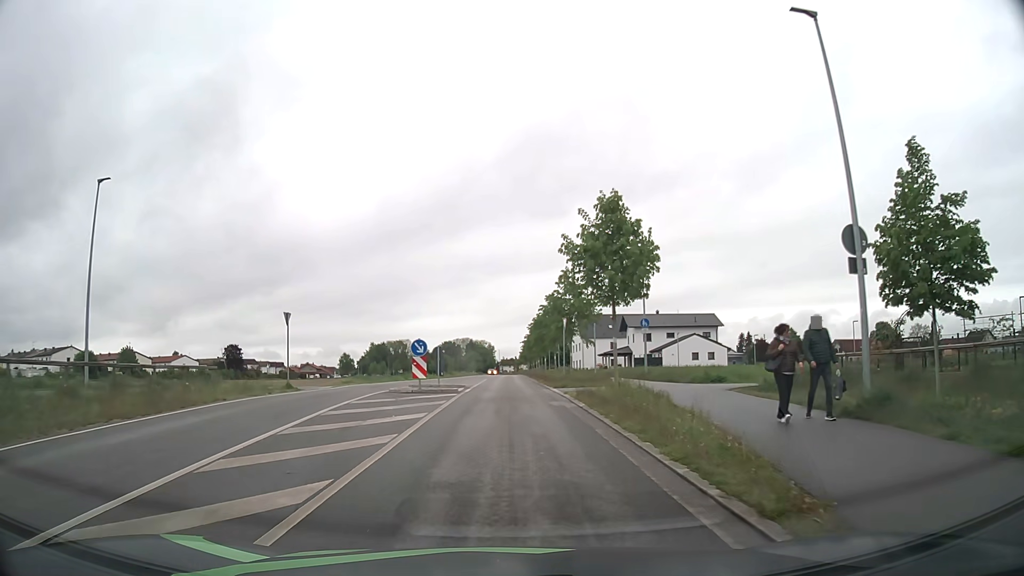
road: unclassified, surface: asphalt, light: Day
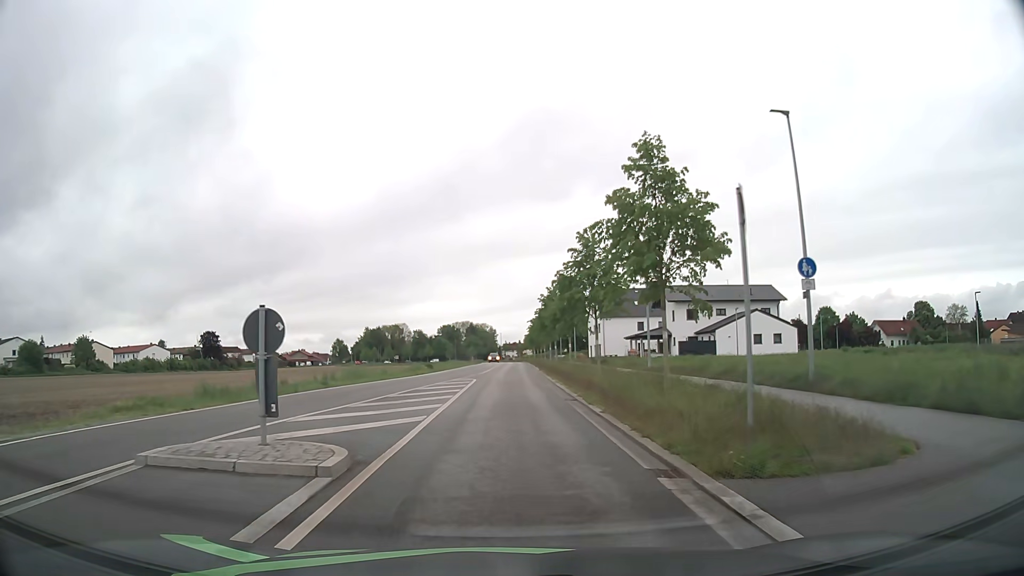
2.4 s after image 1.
(0.0, +22.8) m; 0°
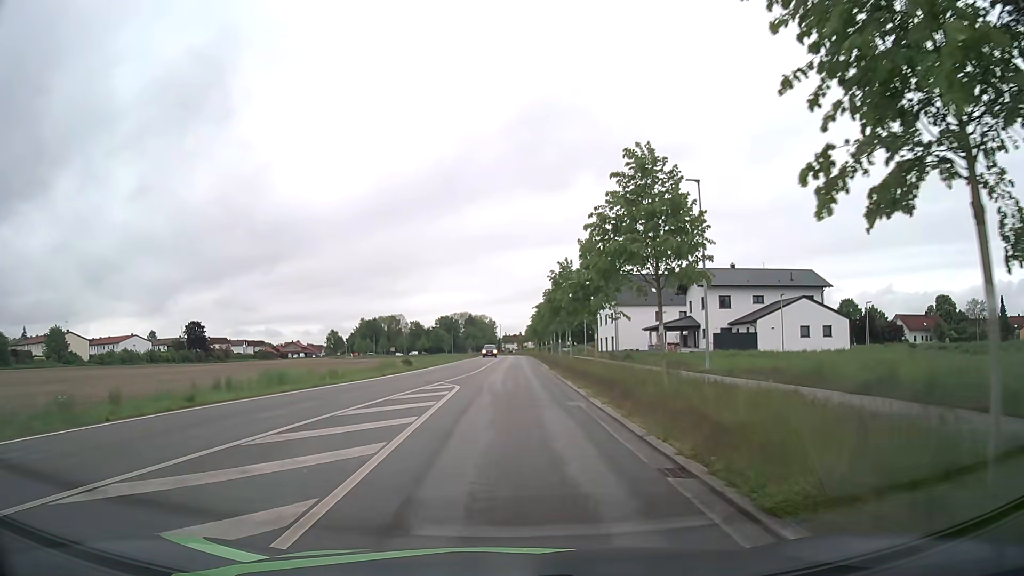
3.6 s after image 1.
(0.0, +11.7) m; 0°
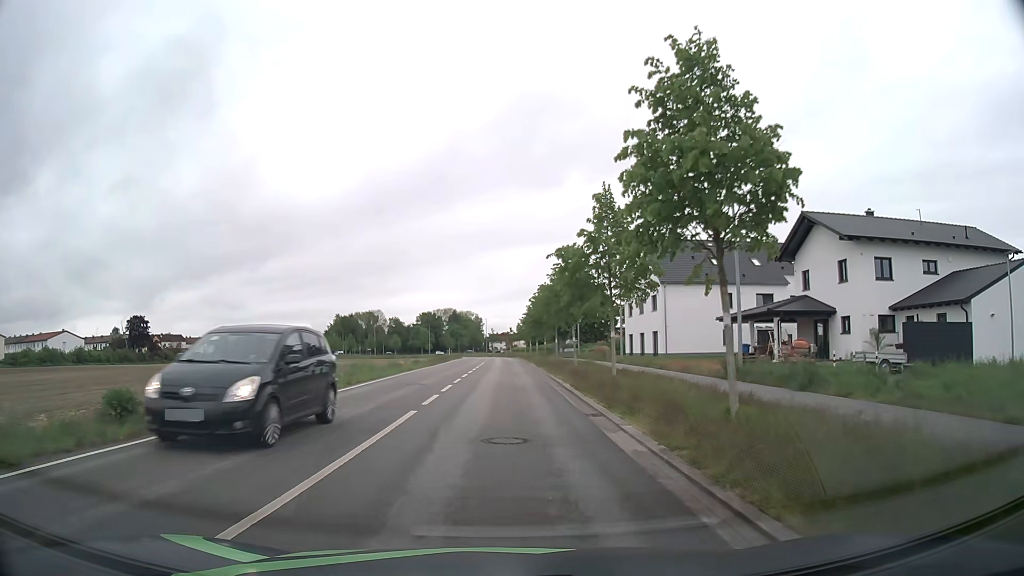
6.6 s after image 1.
(+0.5, +30.6) m; +1°
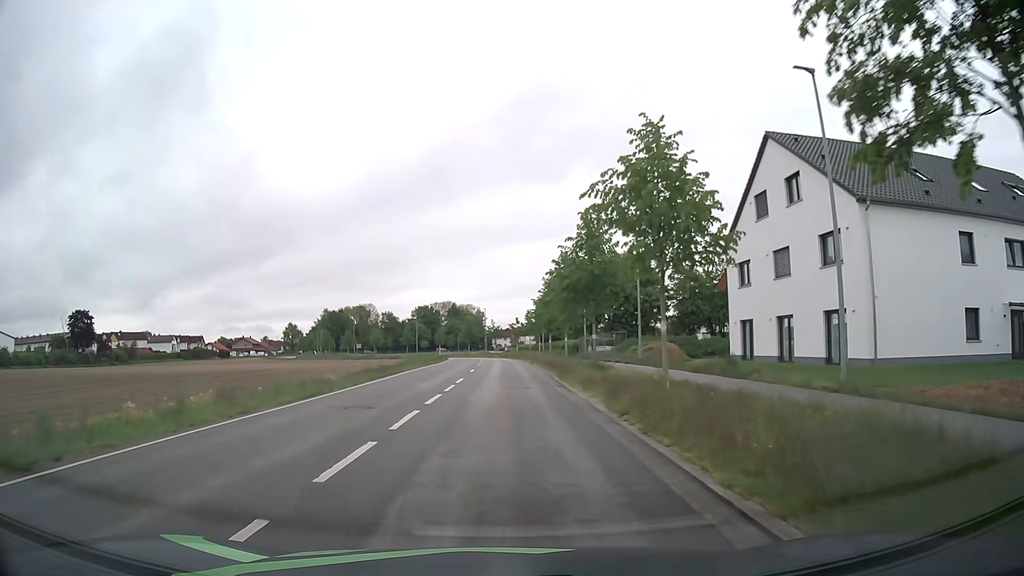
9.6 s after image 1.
(0.0, +31.4) m; -1°
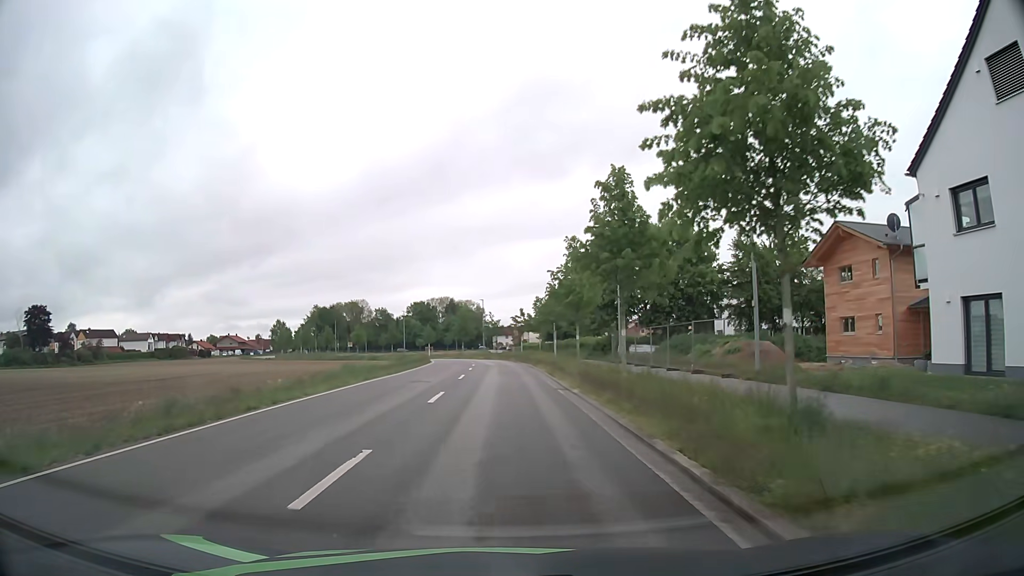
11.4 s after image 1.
(0.0, +18.9) m; 0°
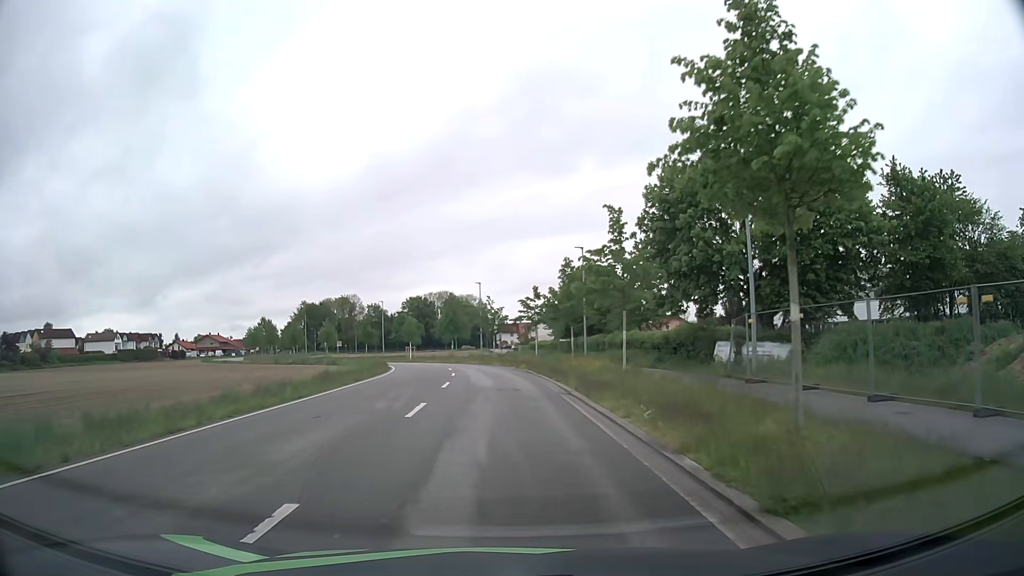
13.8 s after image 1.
(-0.1, +24.4) m; 0°
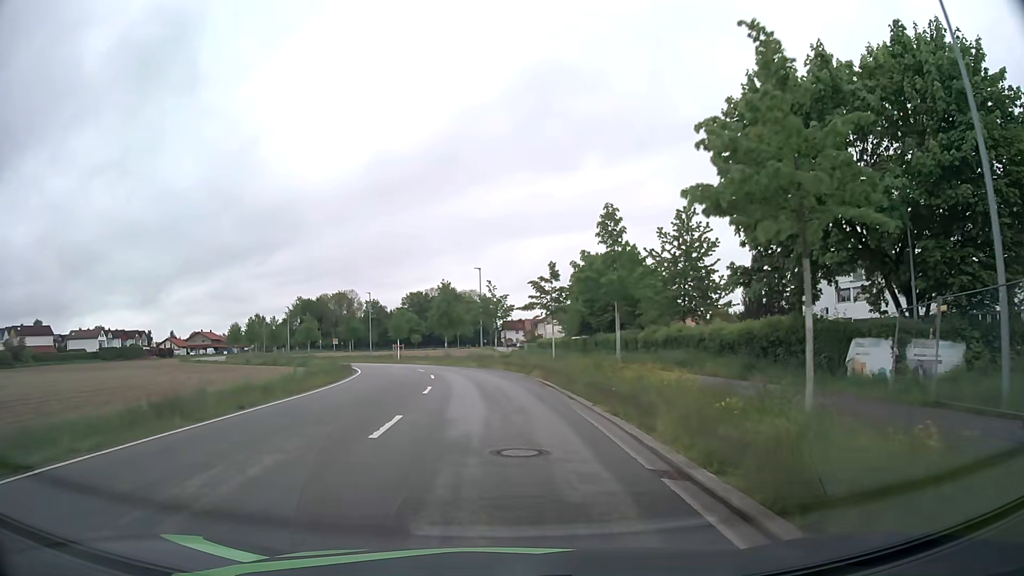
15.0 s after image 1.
(-0.1, +12.0) m; 0°
(0, +10) (-1, +20) (-2, +30) (-3, +40) (-6, +49) (-10, +58) (-16, +67) (-22, +75) (-28, +83) (-35, +90) m
